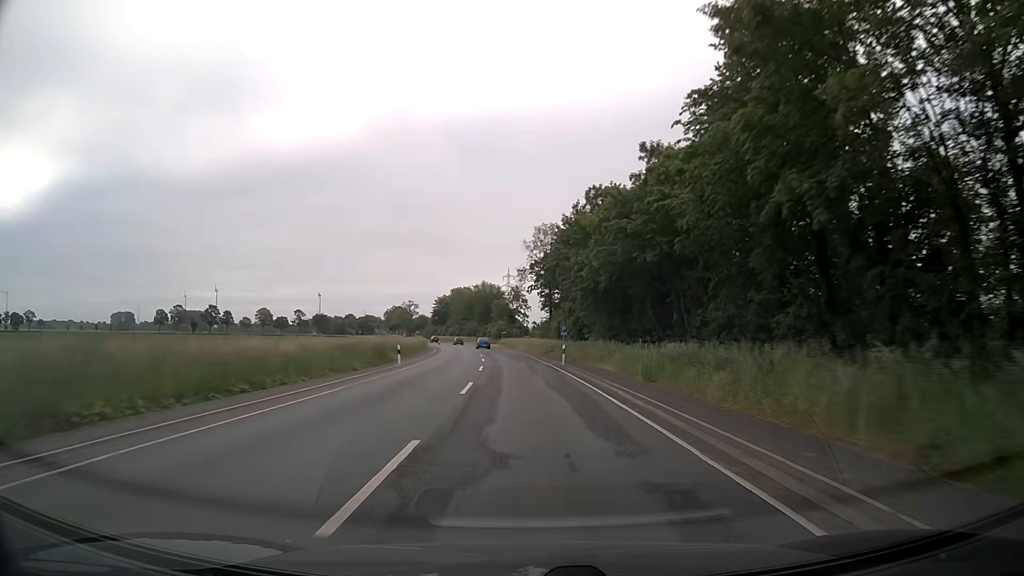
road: secondary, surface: asphalt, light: Day
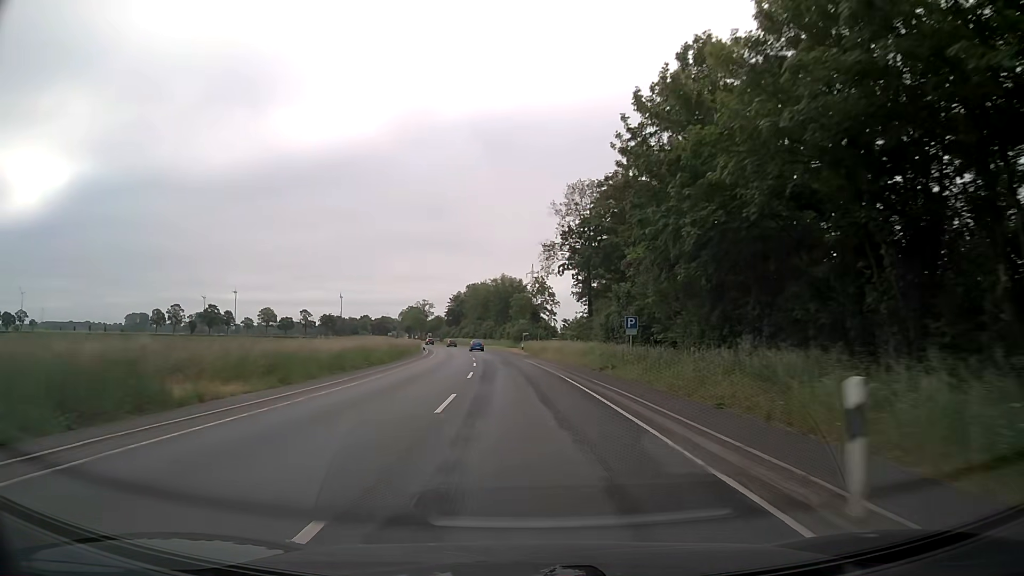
(-0.6, +28.4) m; -2°
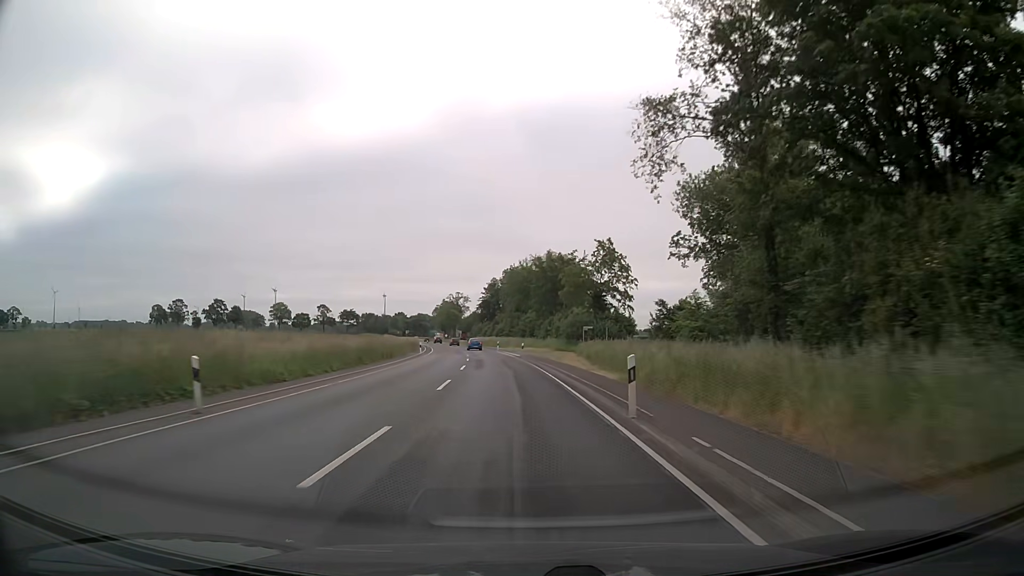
(-1.3, +42.7) m; -4°
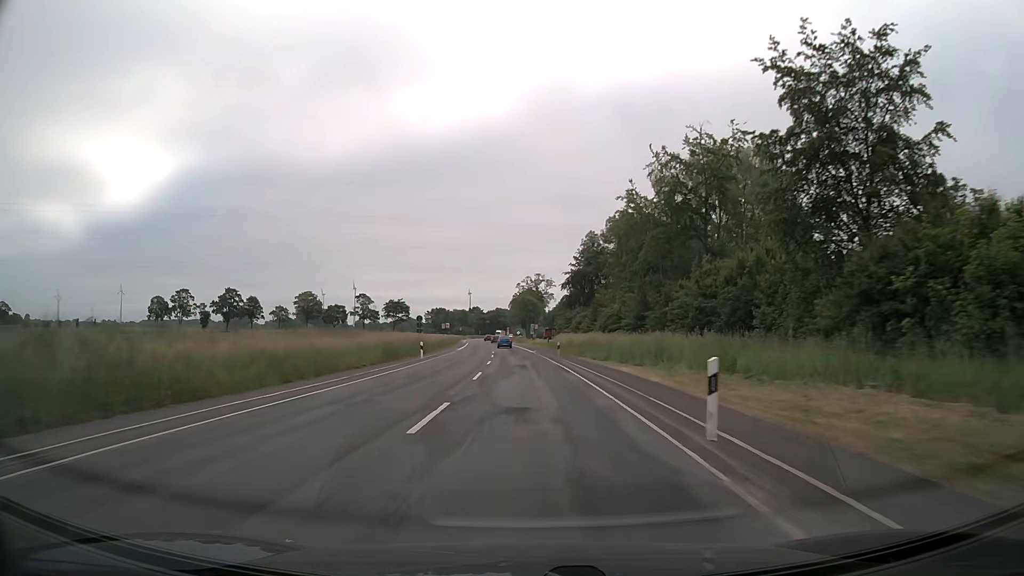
(-4.4, +68.9) m; -7°
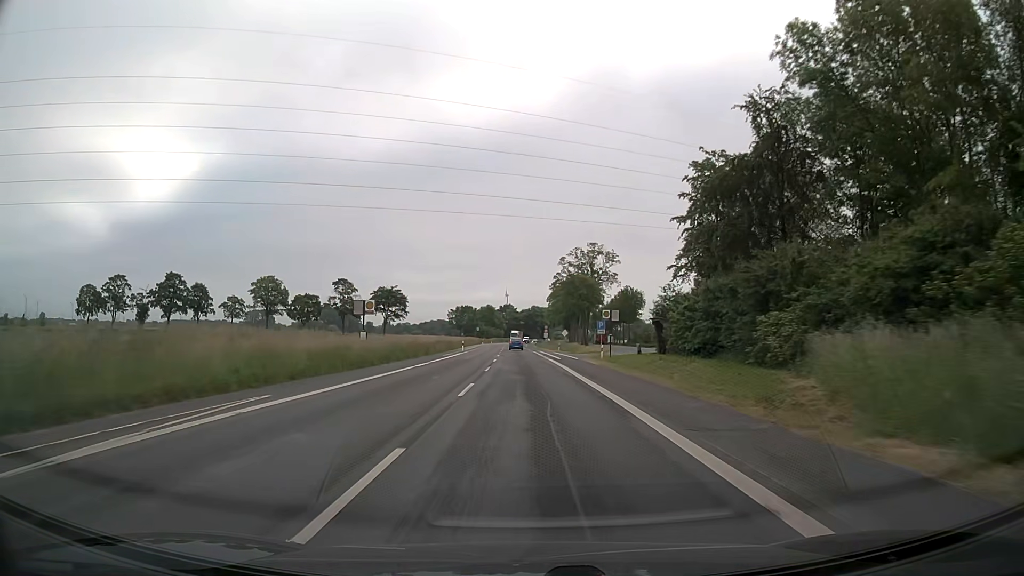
(-2.1, +65.9) m; -3°
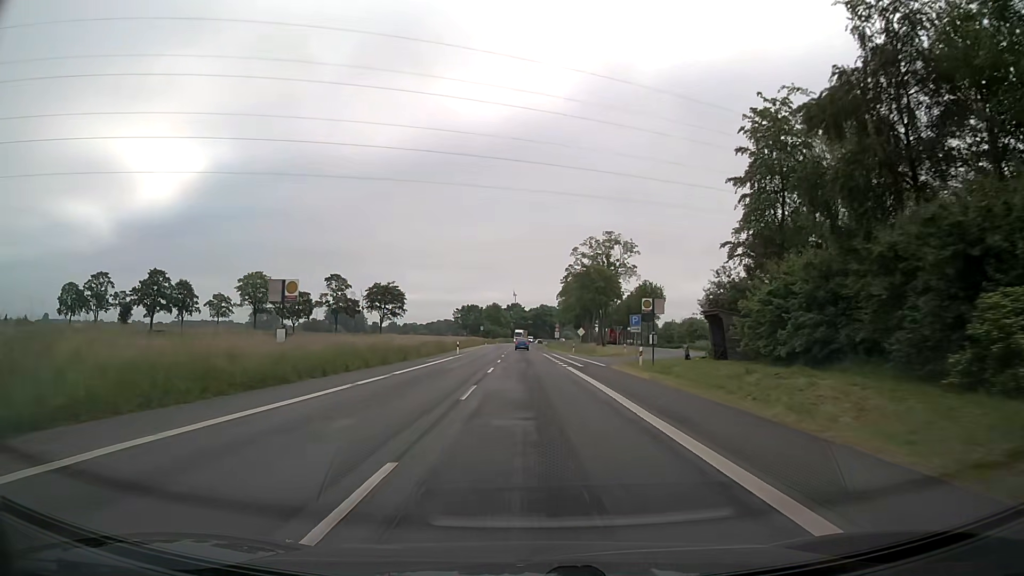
(-0.1, +12.8) m; -1°
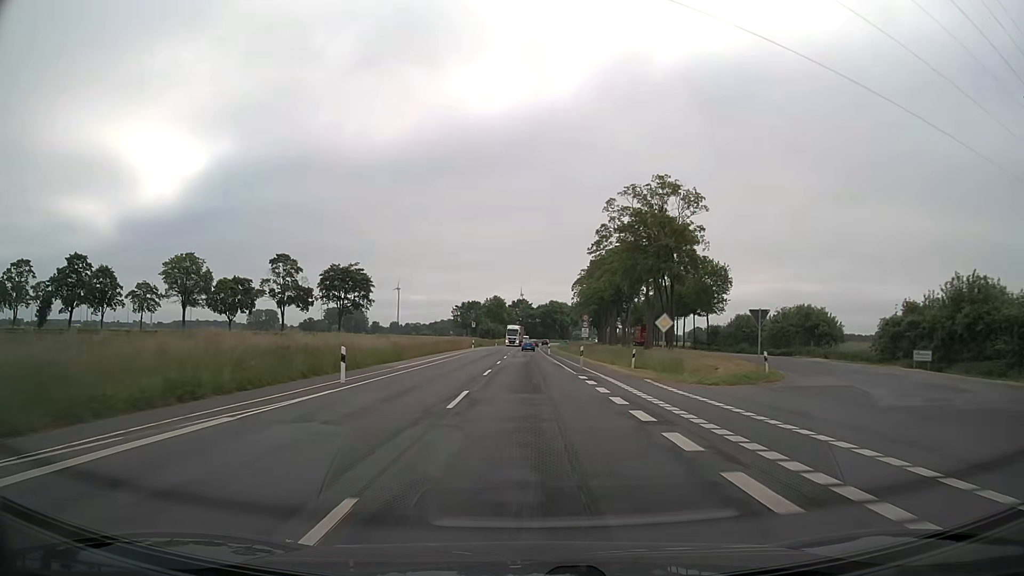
(-0.2, +37.8) m; -1°
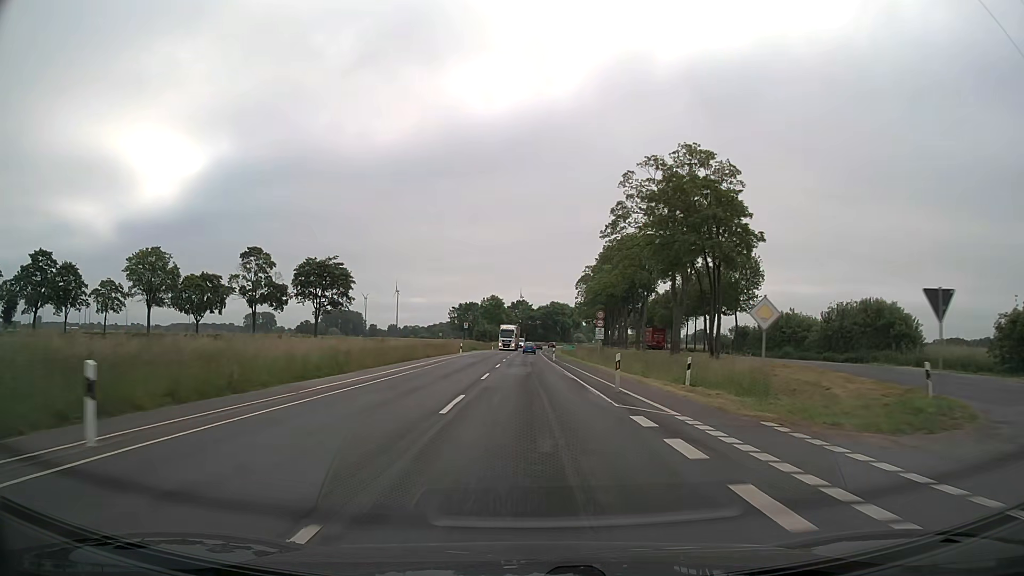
(+0.1, +12.6) m; 0°
(0, +10) (0, +20) (0, +30) (0, +40) (0, +50) (0, +60) (0, +70) (0, +80) (0, +90) (0, +100) m
